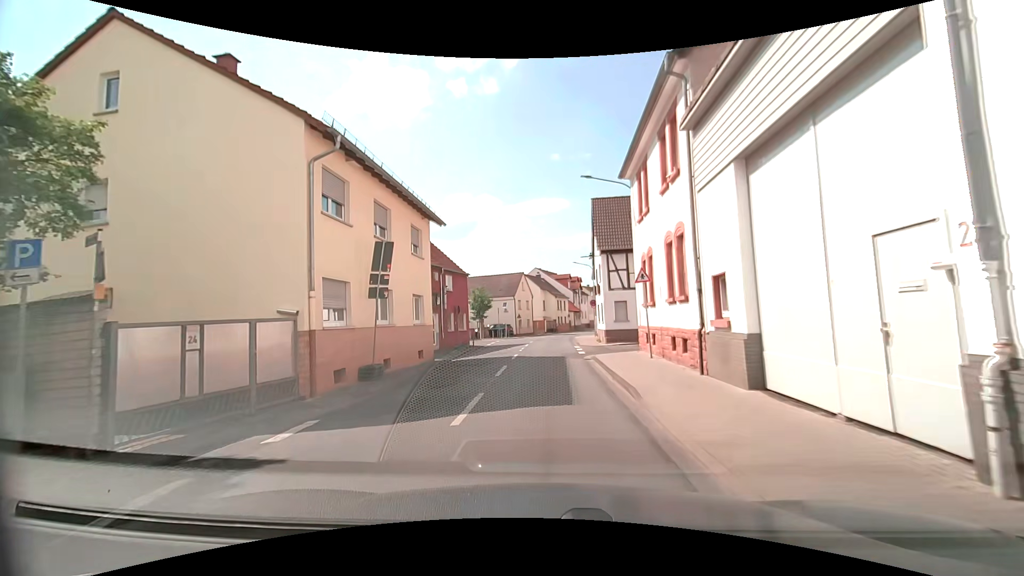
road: tertiary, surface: asphalt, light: Day
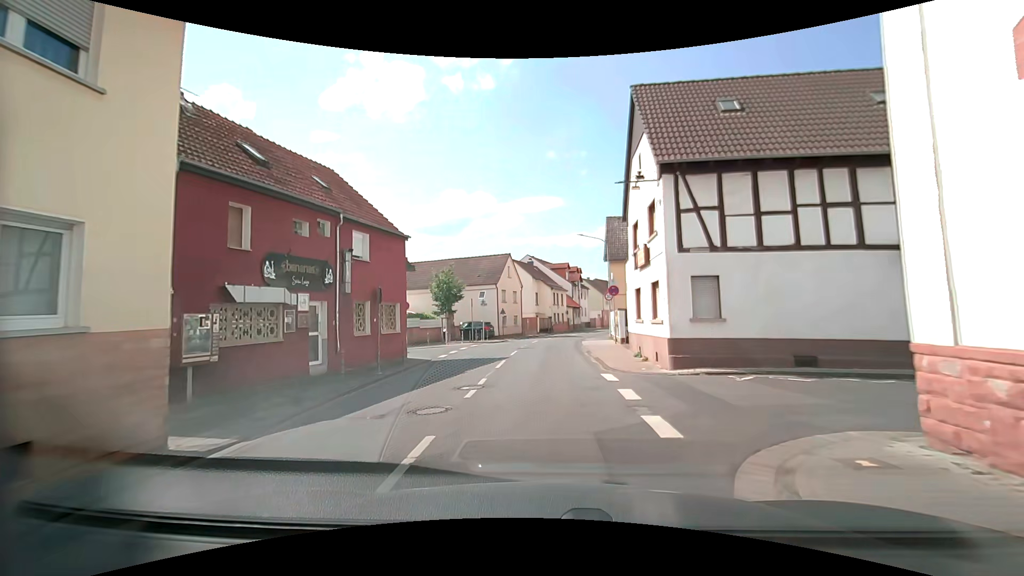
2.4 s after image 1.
(+0.2, +15.8) m; +1°
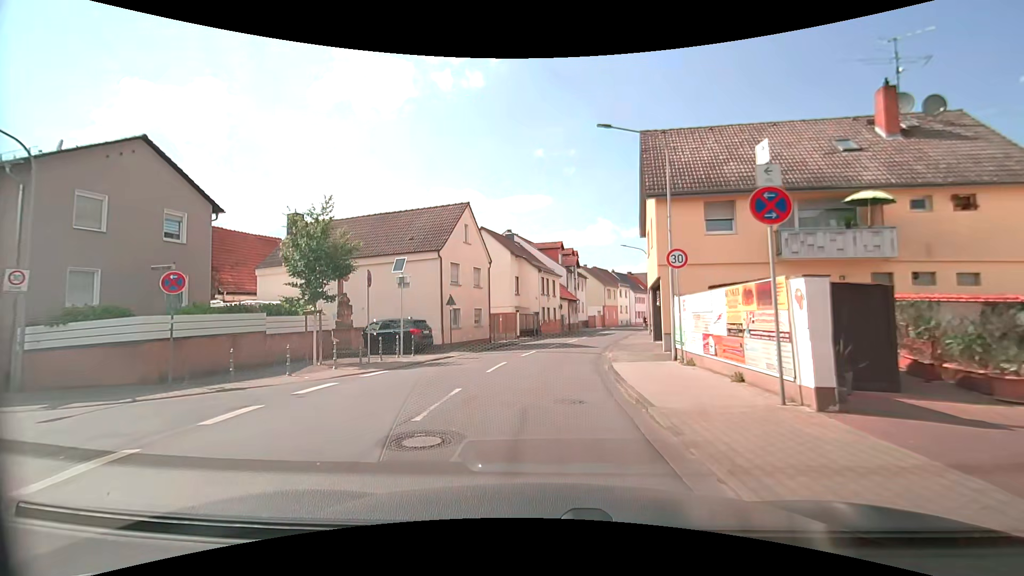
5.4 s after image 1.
(+0.2, +20.2) m; +1°
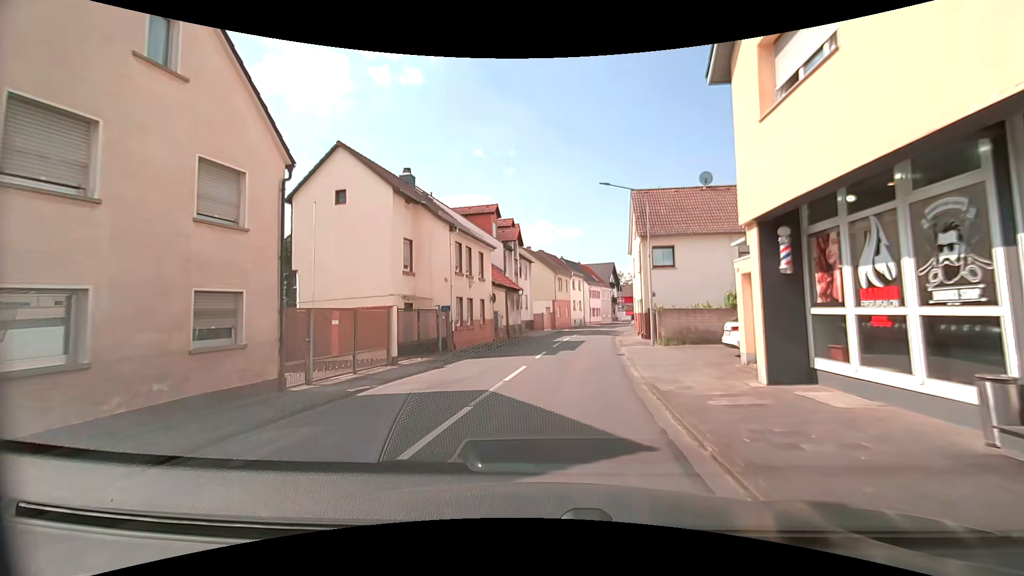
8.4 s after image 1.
(+0.8, +19.7) m; +6°
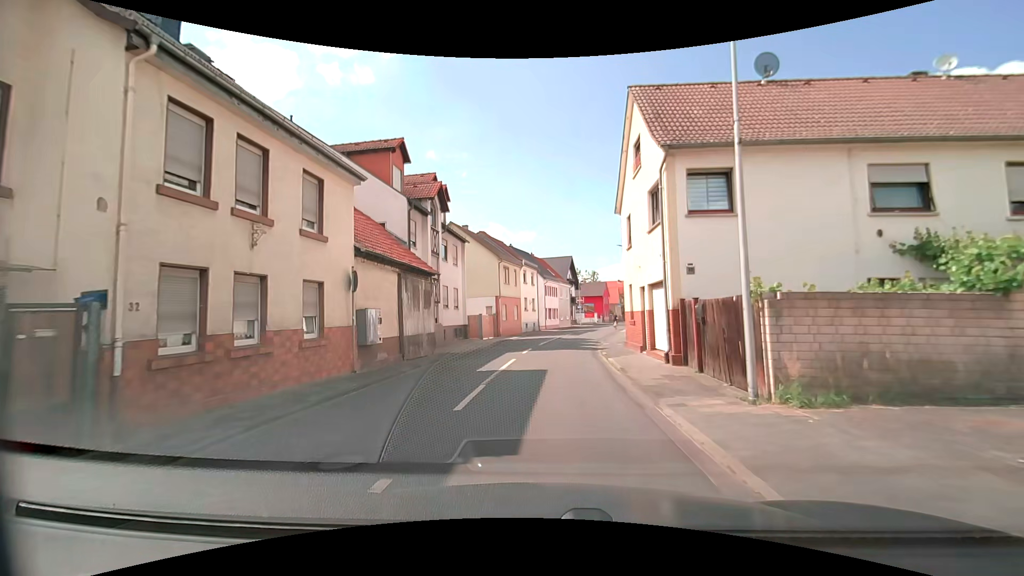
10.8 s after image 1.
(+0.9, +15.3) m; +6°
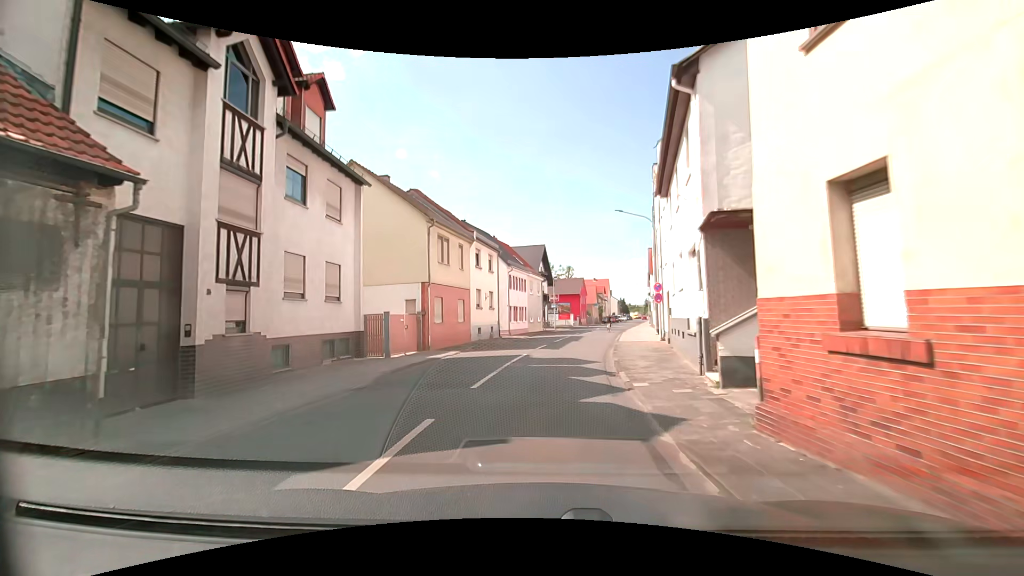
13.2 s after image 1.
(+0.3, +15.5) m; +1°
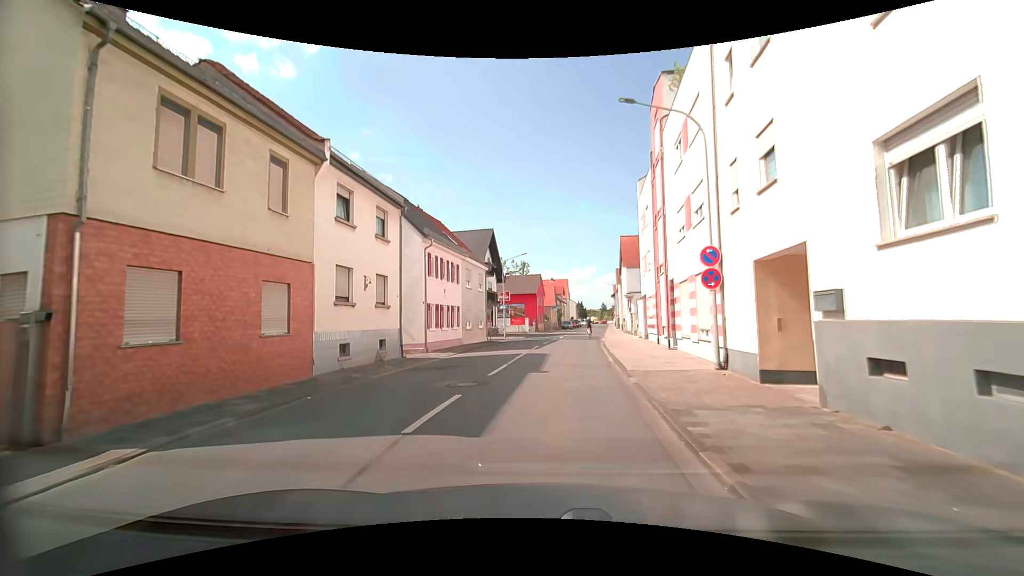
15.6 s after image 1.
(+0.9, +15.7) m; +4°
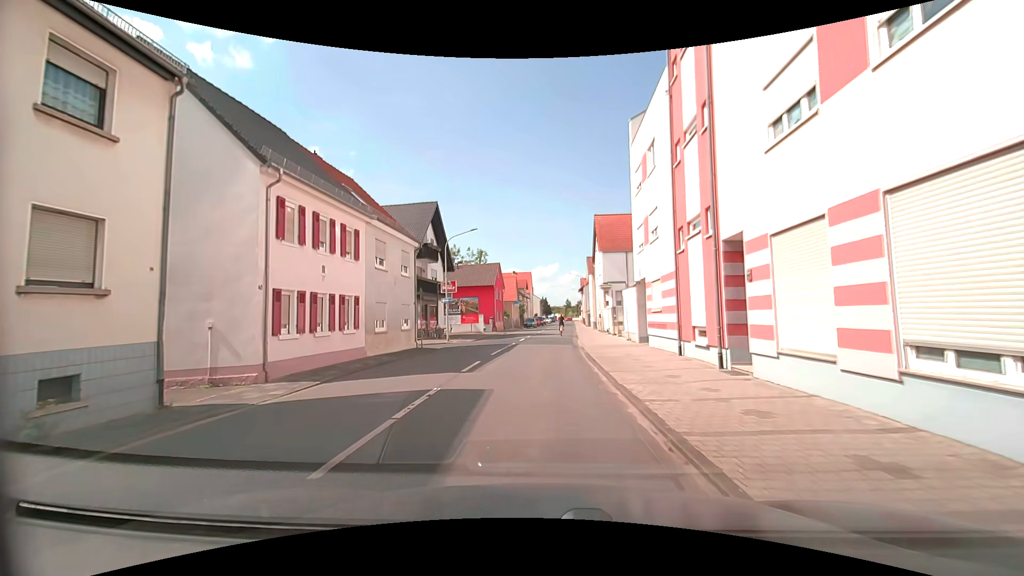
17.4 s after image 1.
(+0.5, +11.3) m; +6°
